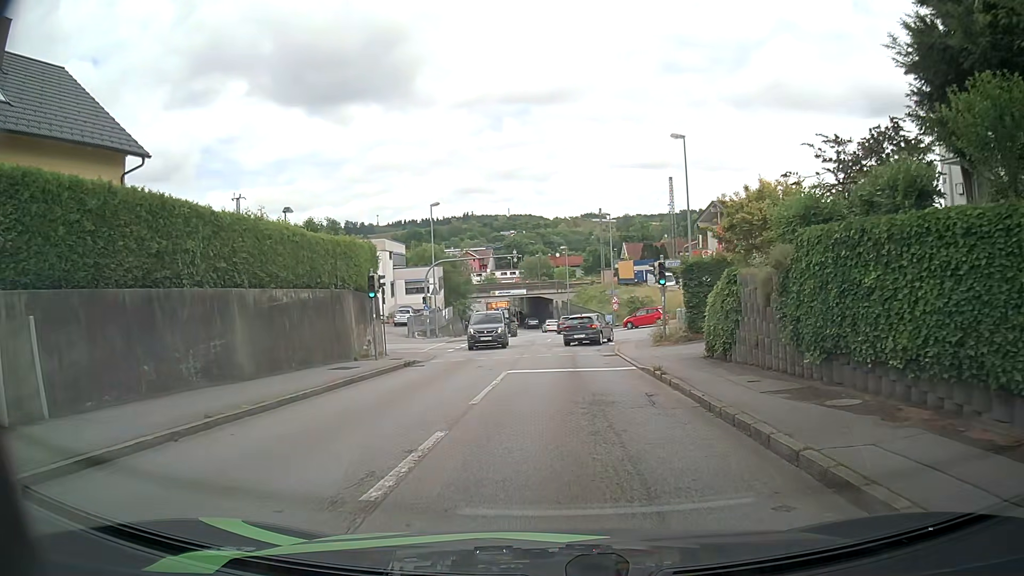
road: tertiary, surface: asphalt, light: Day
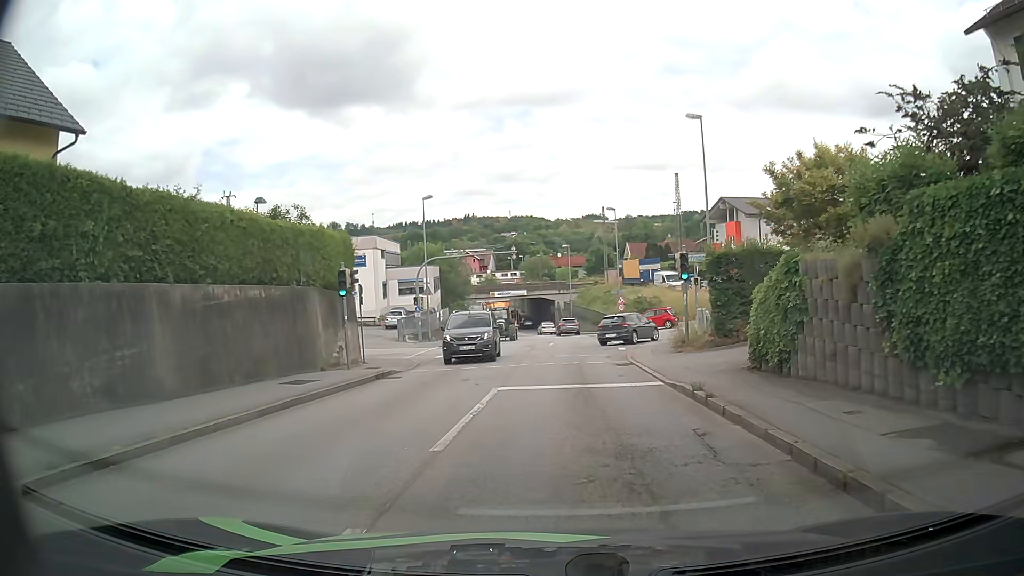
(0.0, +3.8) m; +1°
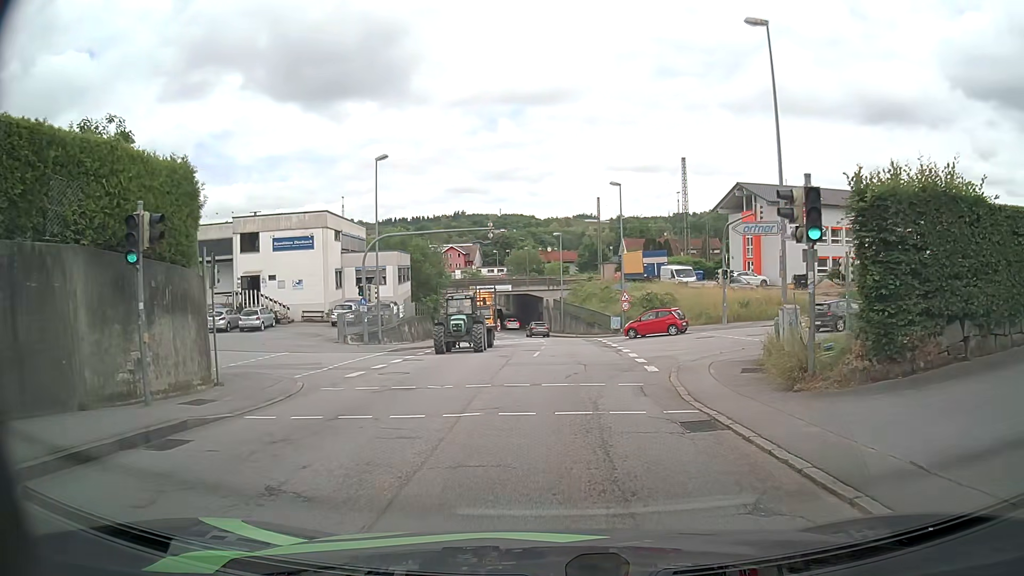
(-0.1, +11.1) m; +1°
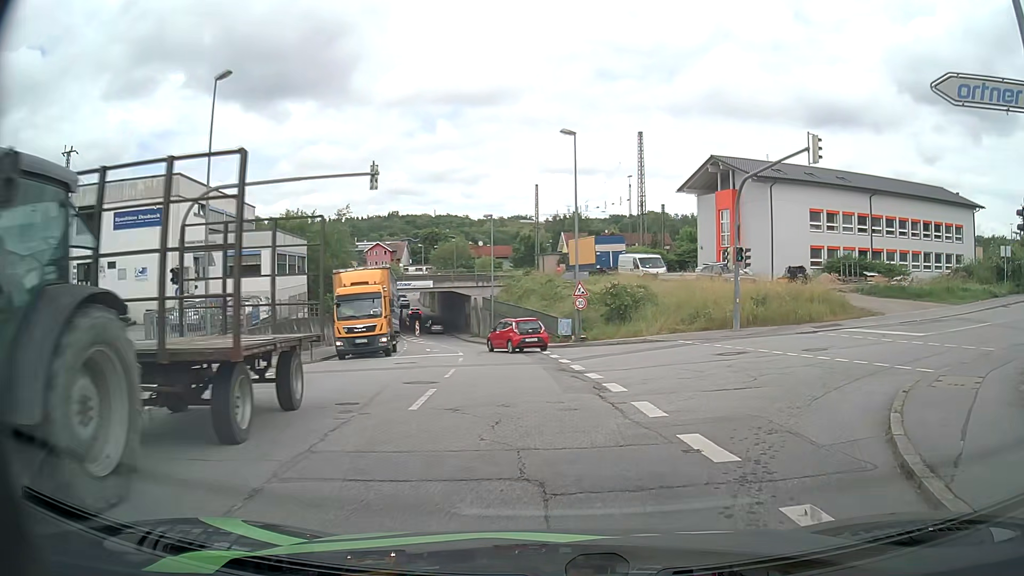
(+0.3, +13.6) m; +5°
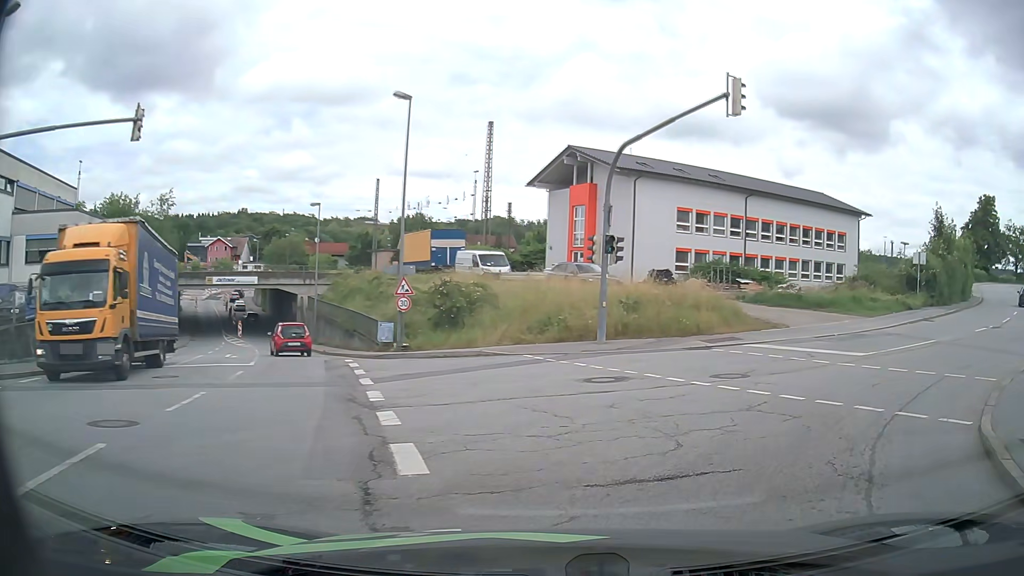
(+0.6, +6.1) m; +12°
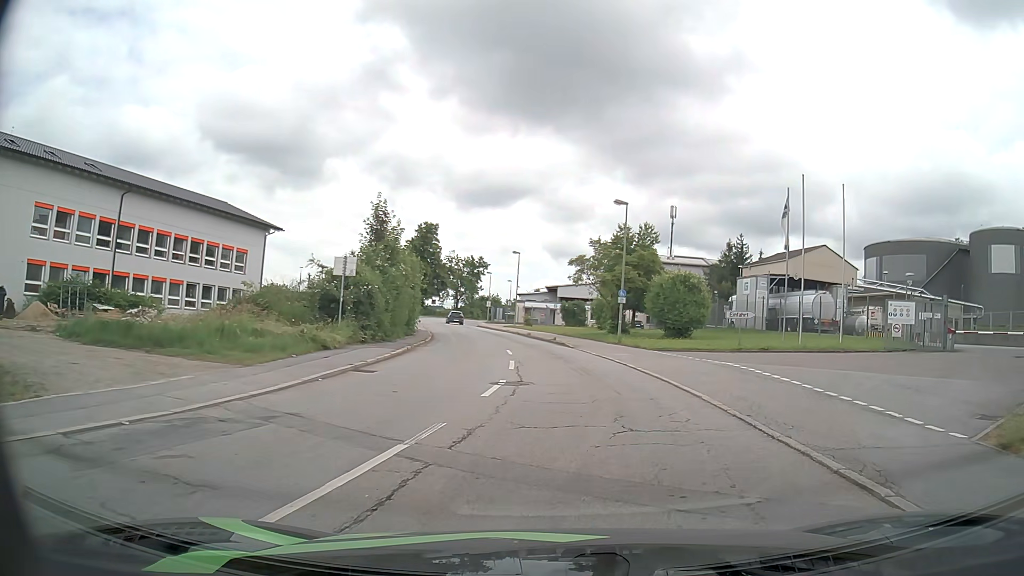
(+6.2, +12.9) m; +51°
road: residential
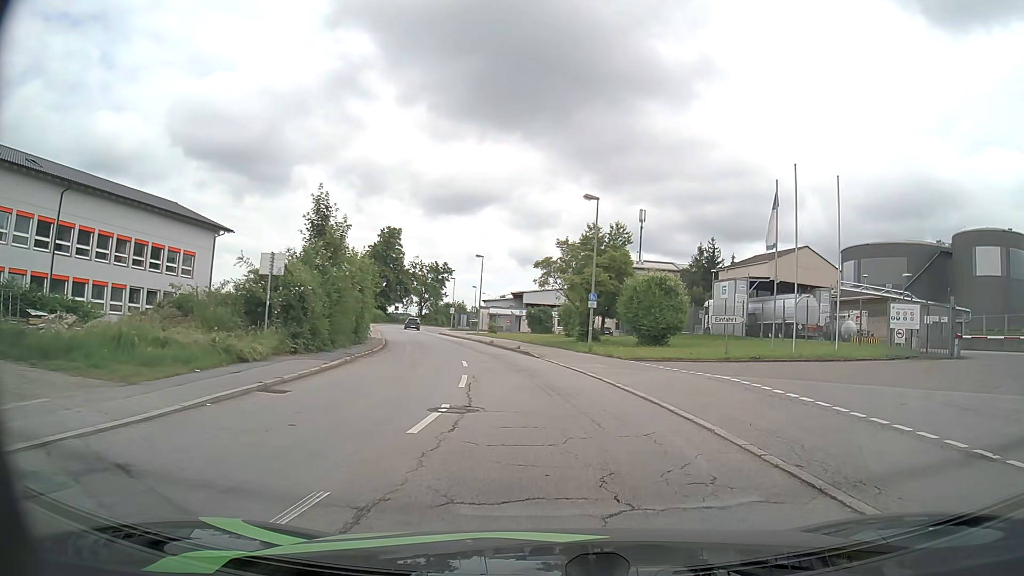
(+0.1, +3.5) m; +3°
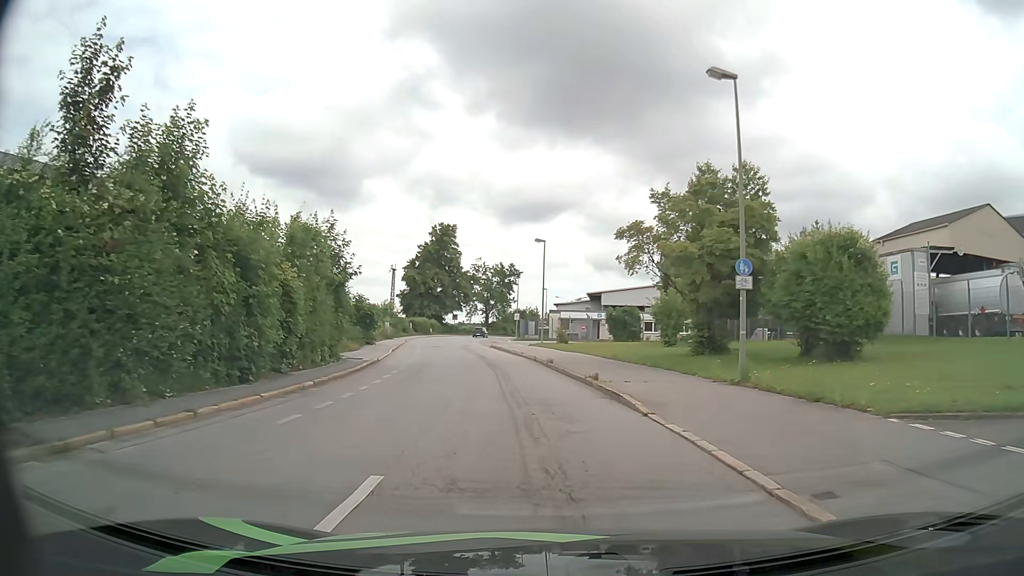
(-0.6, +18.0) m; -7°
(0, +10) (-1, +20) (-3, +30) (-4, +40) (-6, +50) (-7, +59) (-9, +69) (-9, +79) (-10, +89) (-9, +99) m
